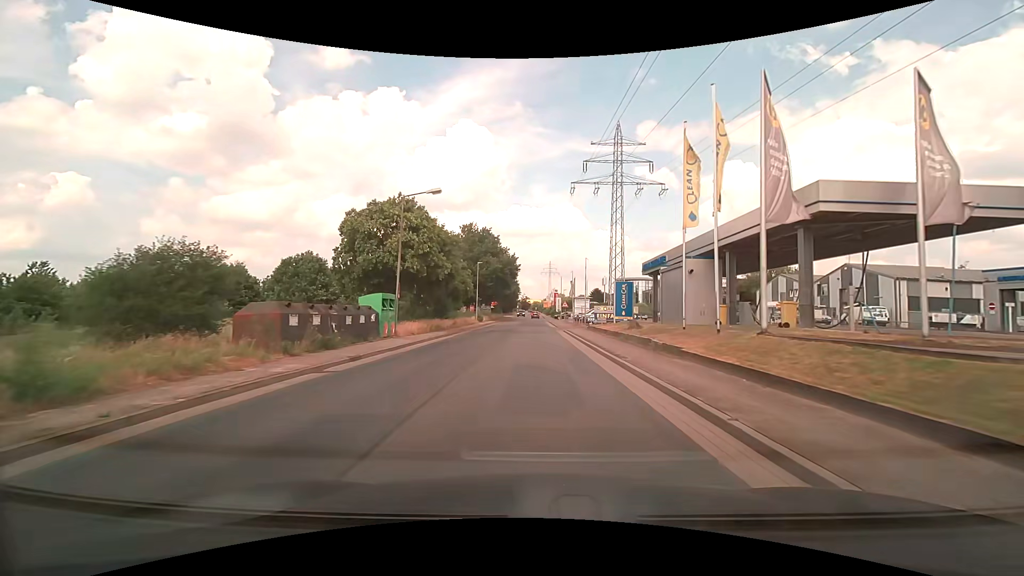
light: Day
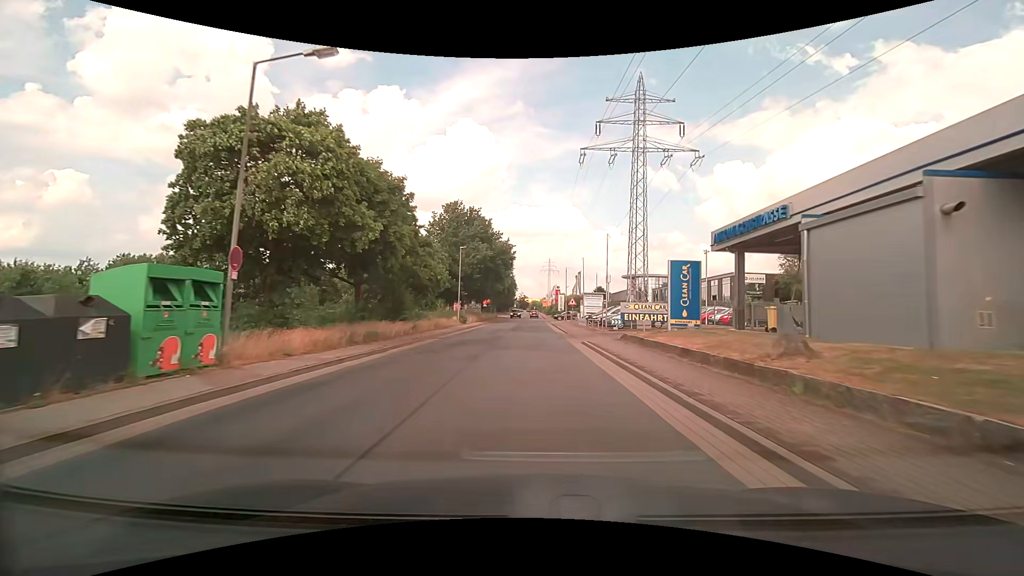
(+0.1, +14.6) m; 0°
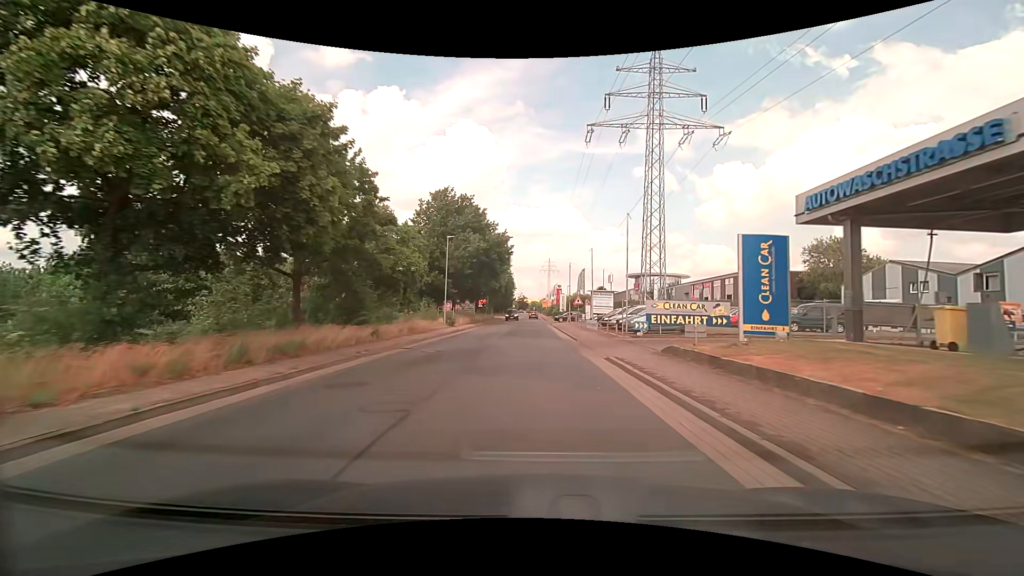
(0.0, +7.3) m; 0°
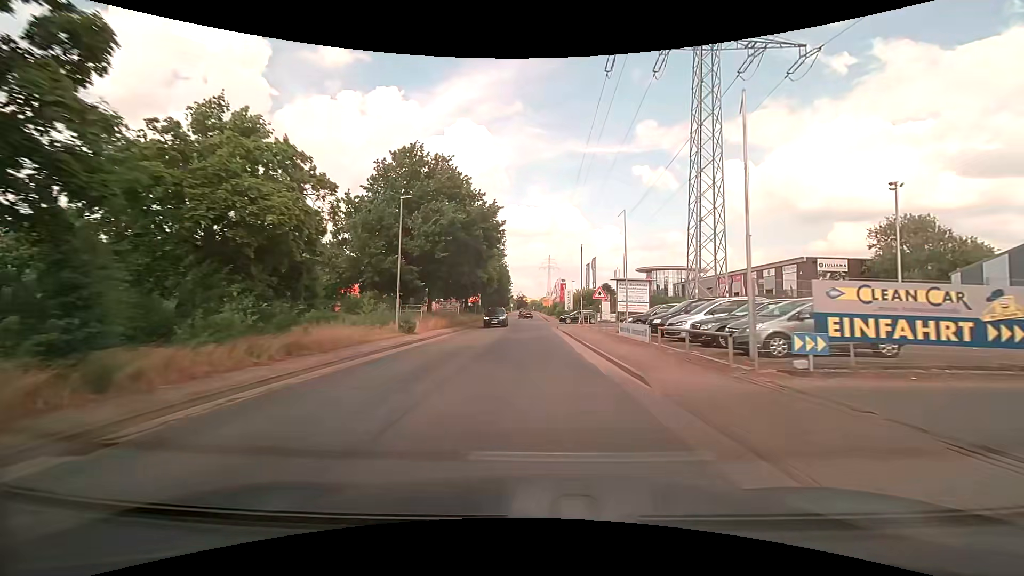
(0.0, +14.7) m; 0°
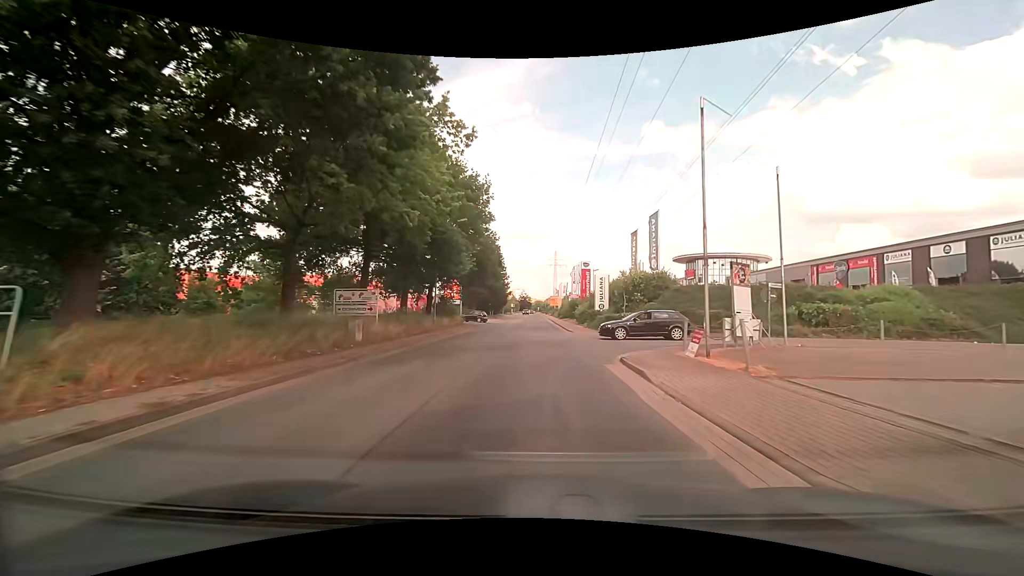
(-0.4, +29.6) m; -1°
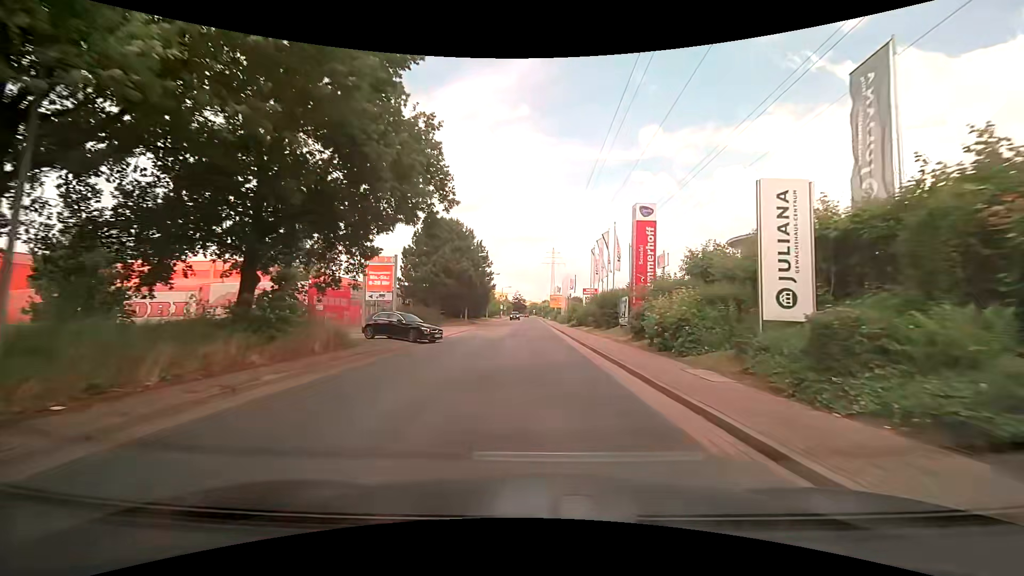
(+0.1, +29.5) m; +1°
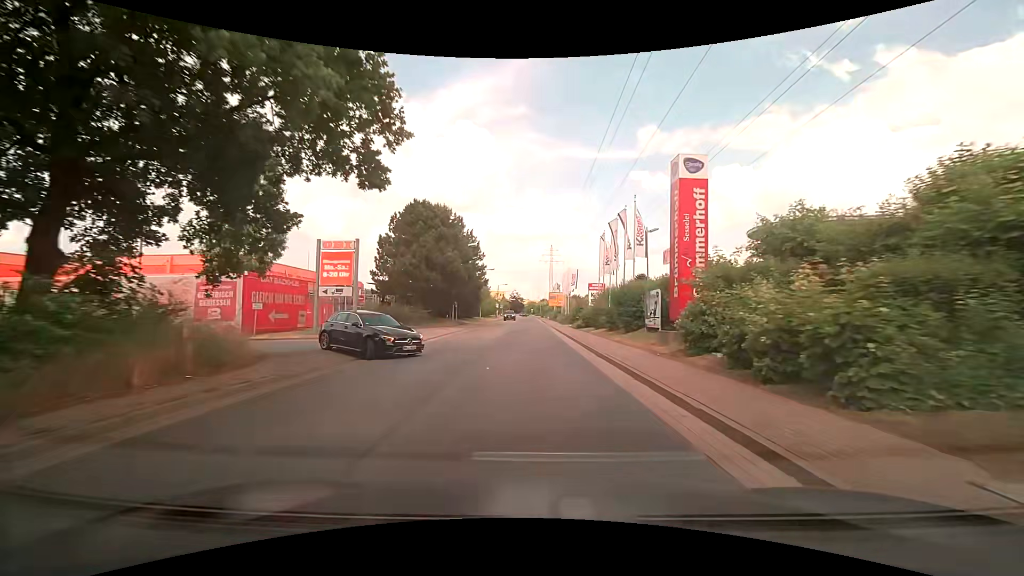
(0.0, +7.3) m; 0°
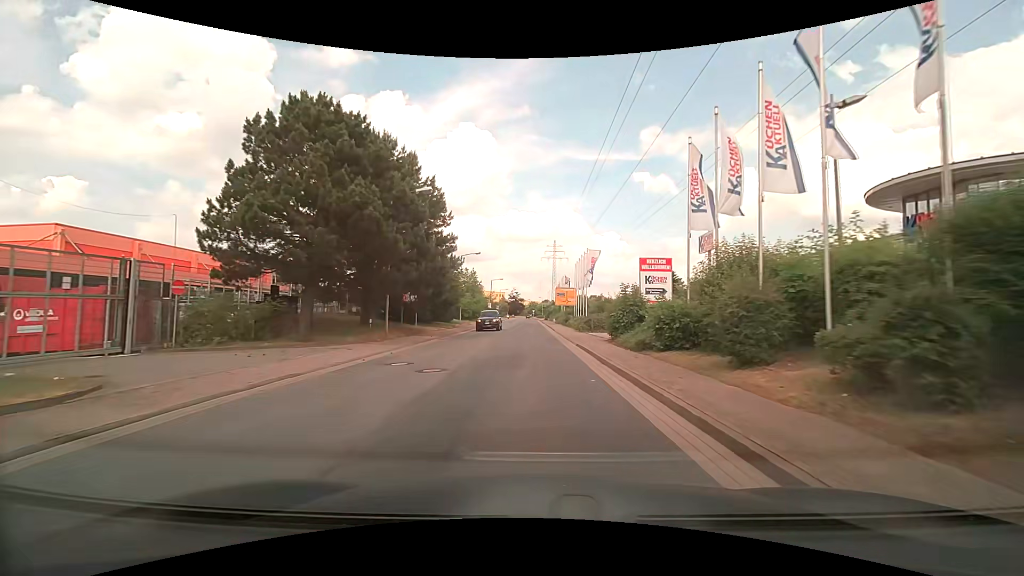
(+0.1, +21.8) m; 0°
(0, +10) (0, +20) (0, +30) (0, +40) (0, +50) (0, +60) (0, +70) (0, +80) (0, +90) (0, +100) m
